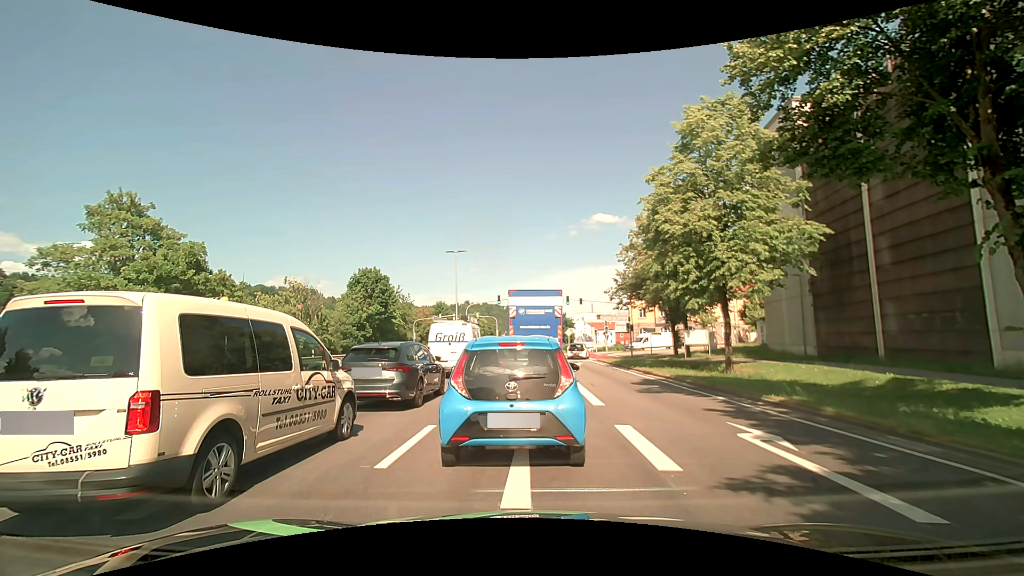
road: primary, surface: asphalt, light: Day
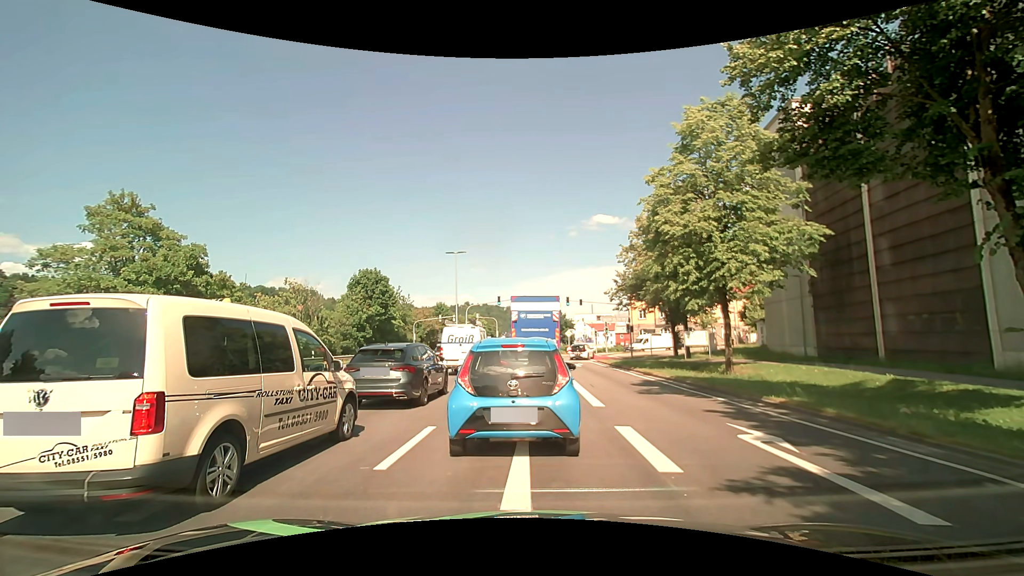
(0.0, 0.0) m; 0°
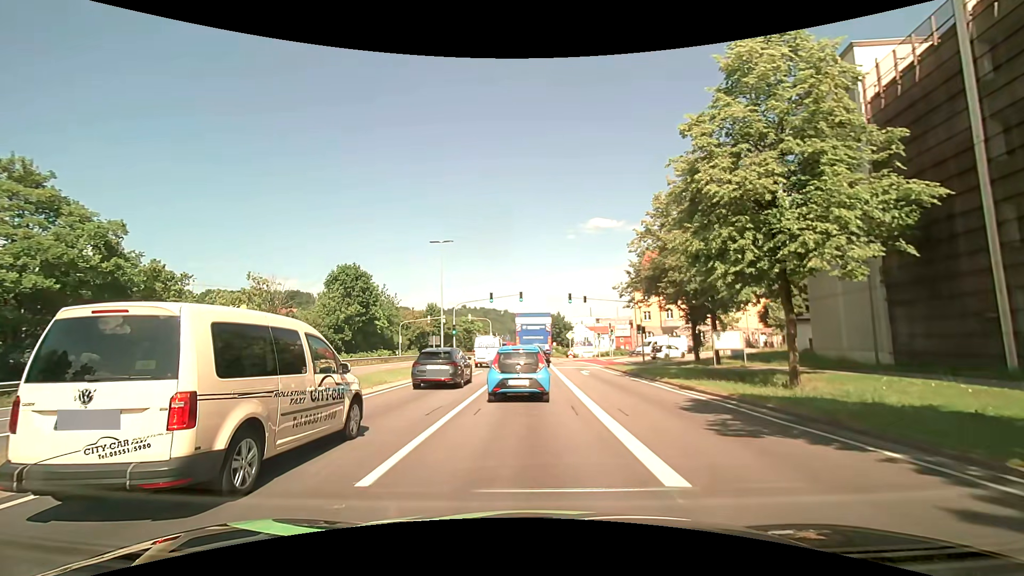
(+0.2, +6.8) m; +1°
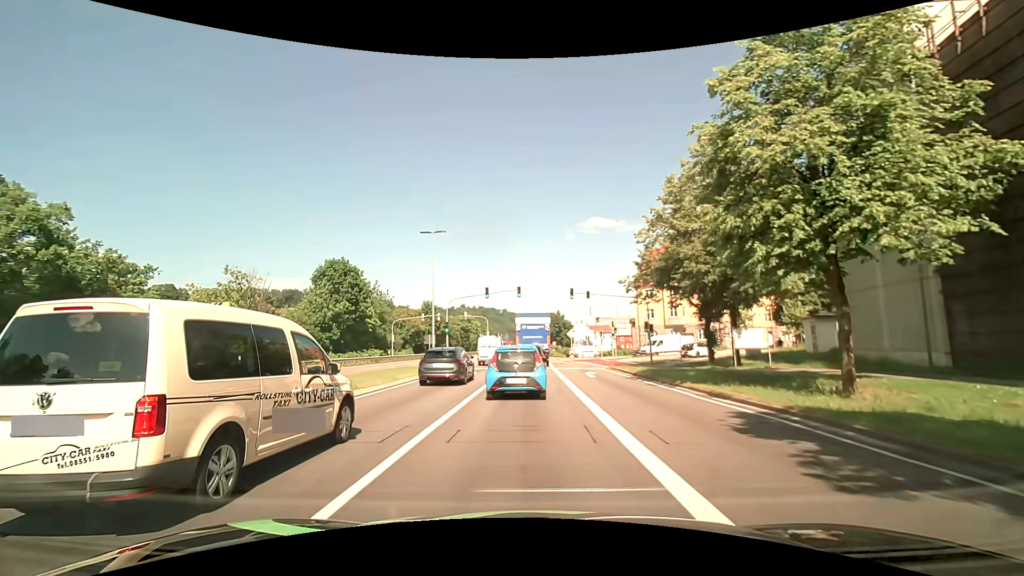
(0.0, +3.3) m; 0°
(0, +10) (0, +20) (0, +30) (+1, +40) (+1, +50) (+1, +60) (+1, +70) (+2, +80) (+2, +90) (+3, +100) m
